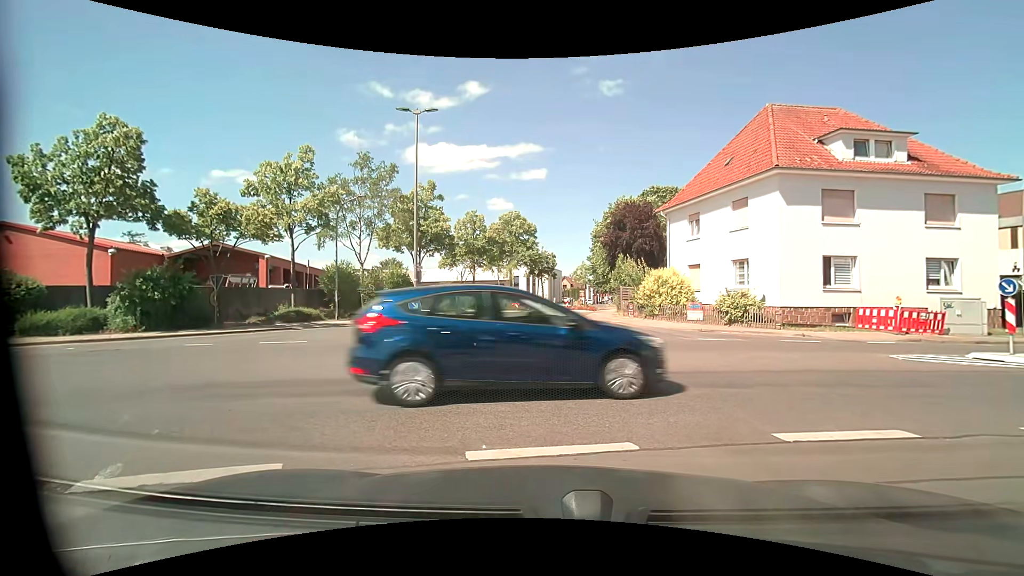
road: residential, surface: asphalt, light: Day
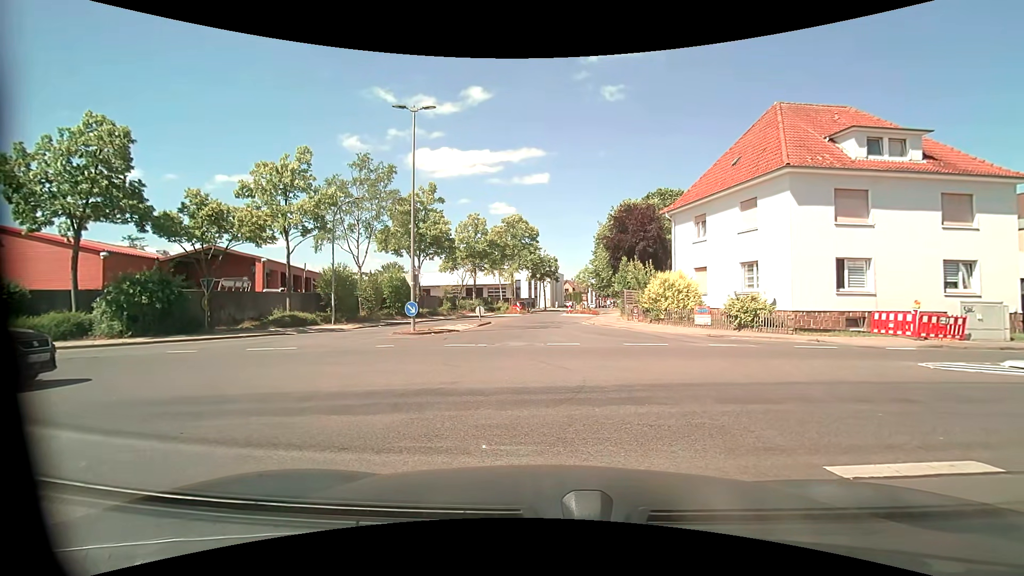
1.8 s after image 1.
(0.0, +0.8) m; 0°
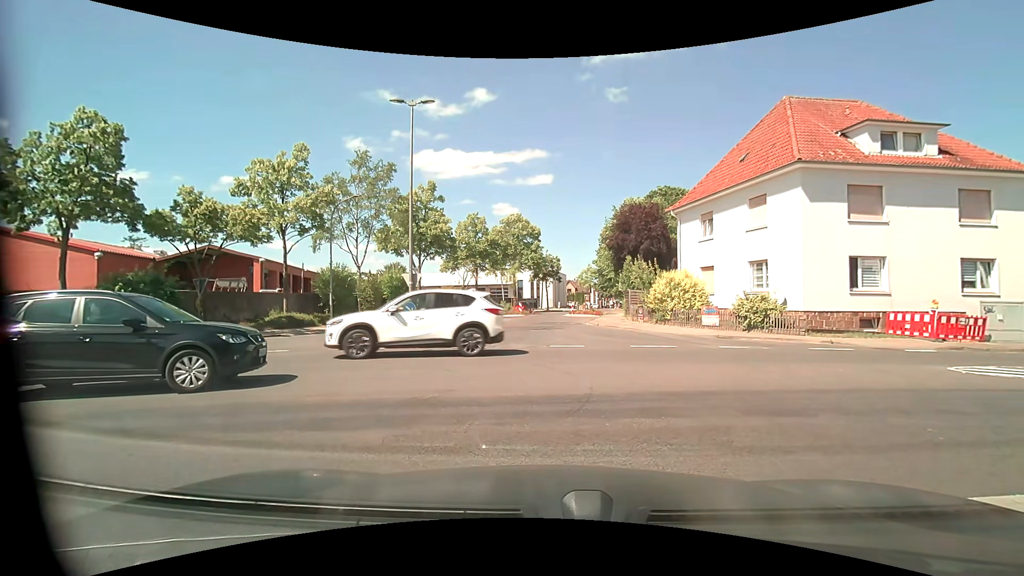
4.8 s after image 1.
(0.0, +0.7) m; 0°
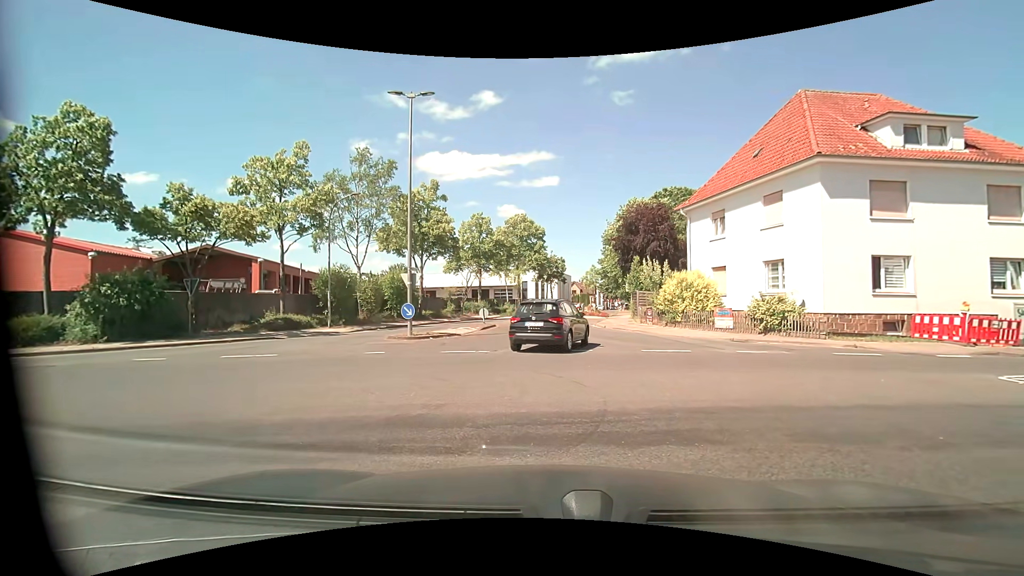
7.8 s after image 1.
(0.0, +1.0) m; 0°
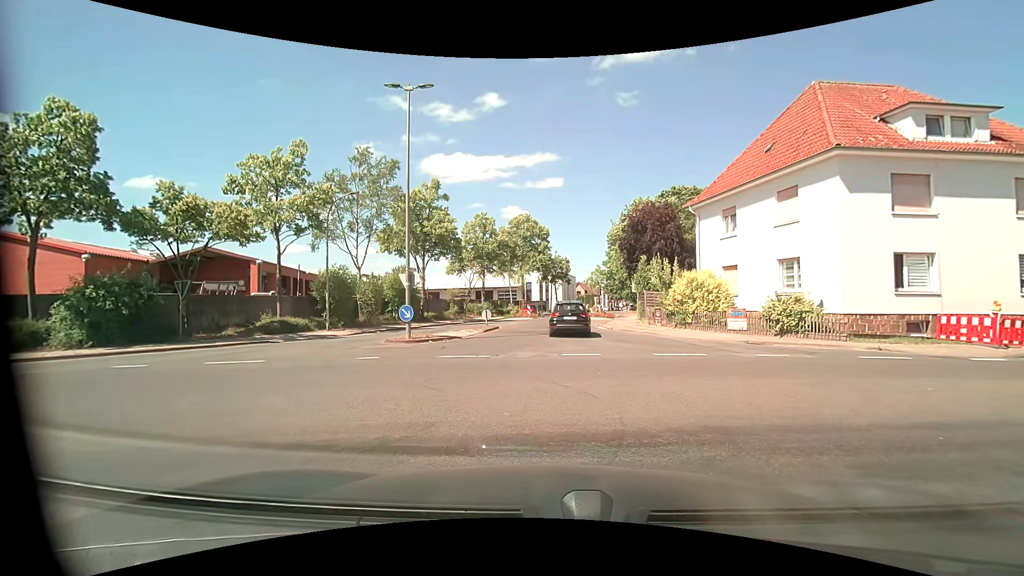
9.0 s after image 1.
(0.0, +0.9) m; 0°
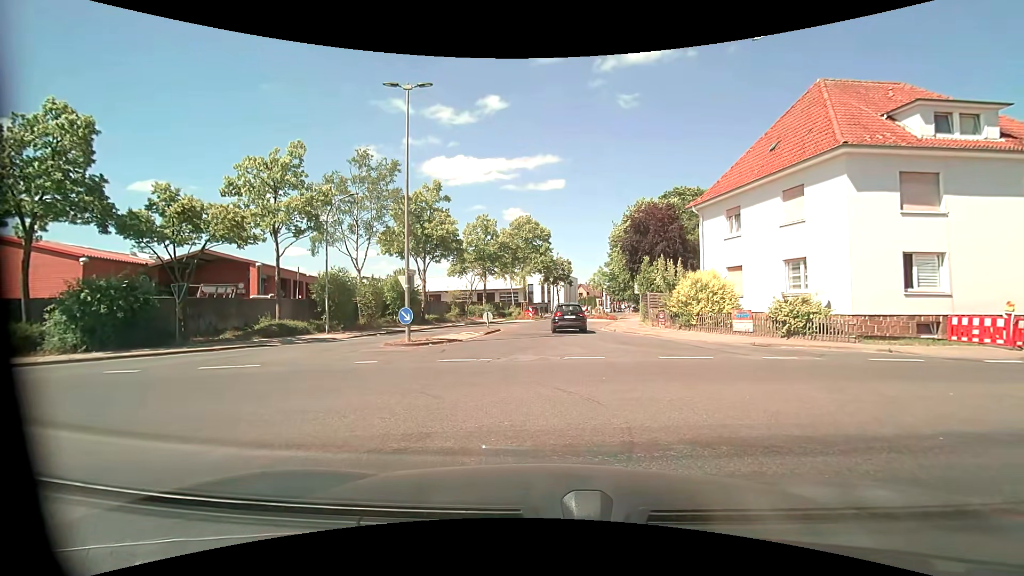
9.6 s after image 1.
(0.0, +0.4) m; 0°
